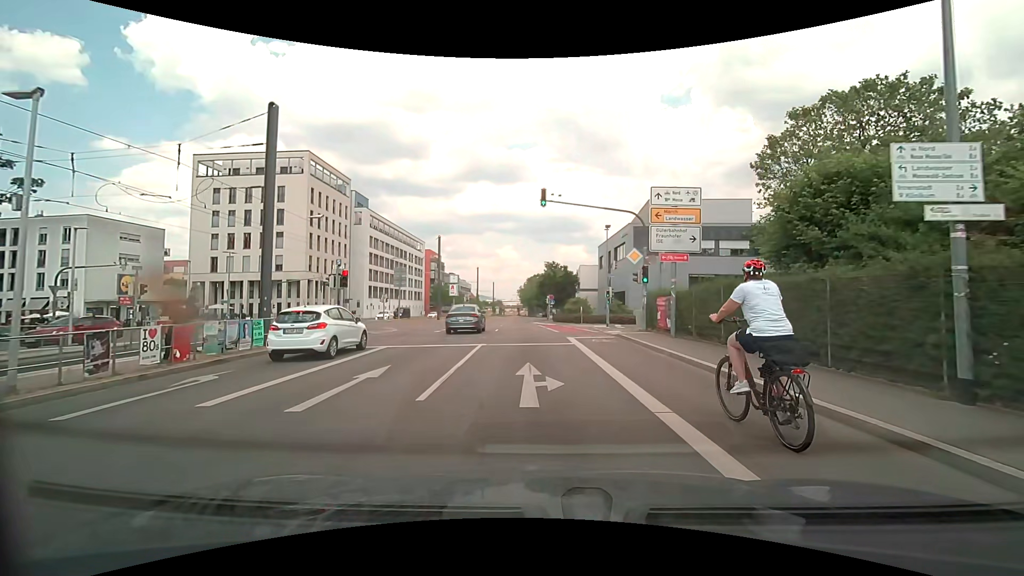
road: secondary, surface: asphalt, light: Day
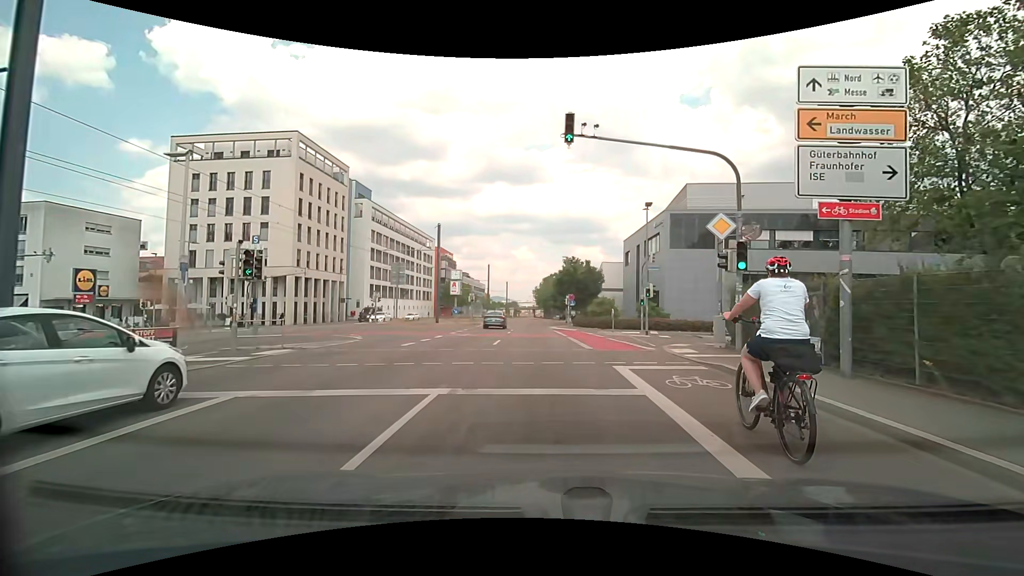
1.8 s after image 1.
(-0.2, +9.1) m; -2°
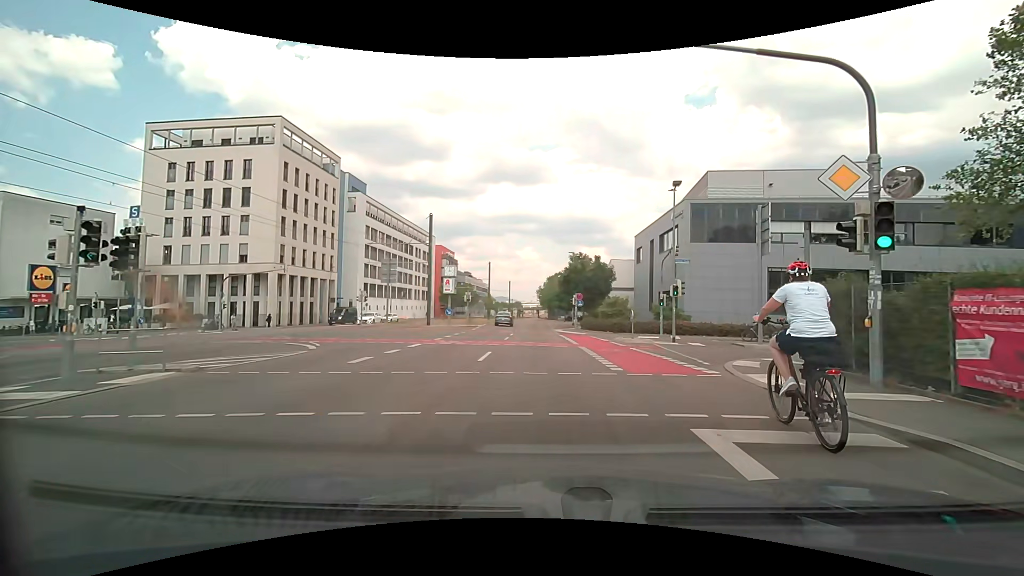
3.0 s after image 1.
(0.0, +5.4) m; 0°
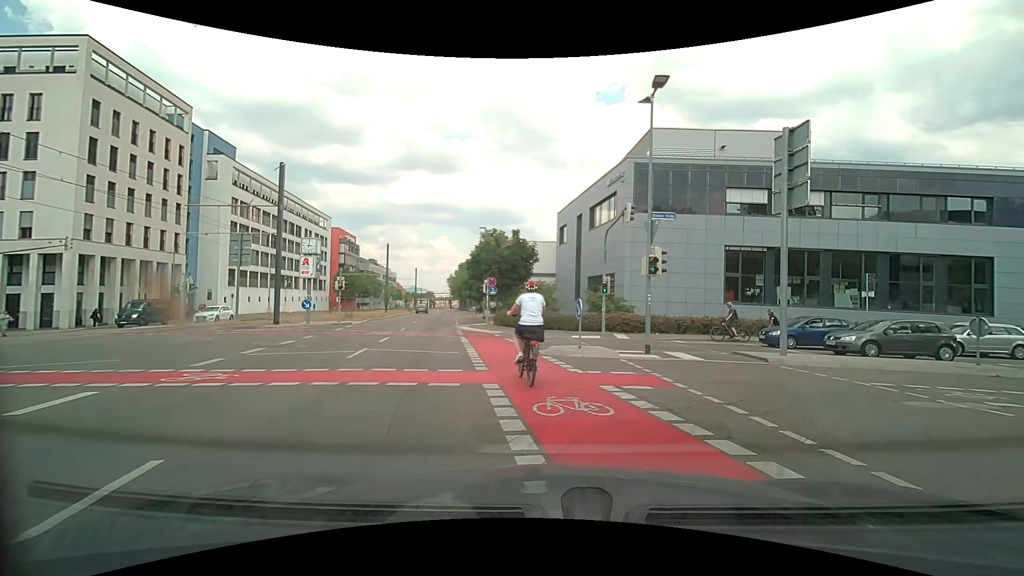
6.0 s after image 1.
(+0.5, +11.4) m; +11°
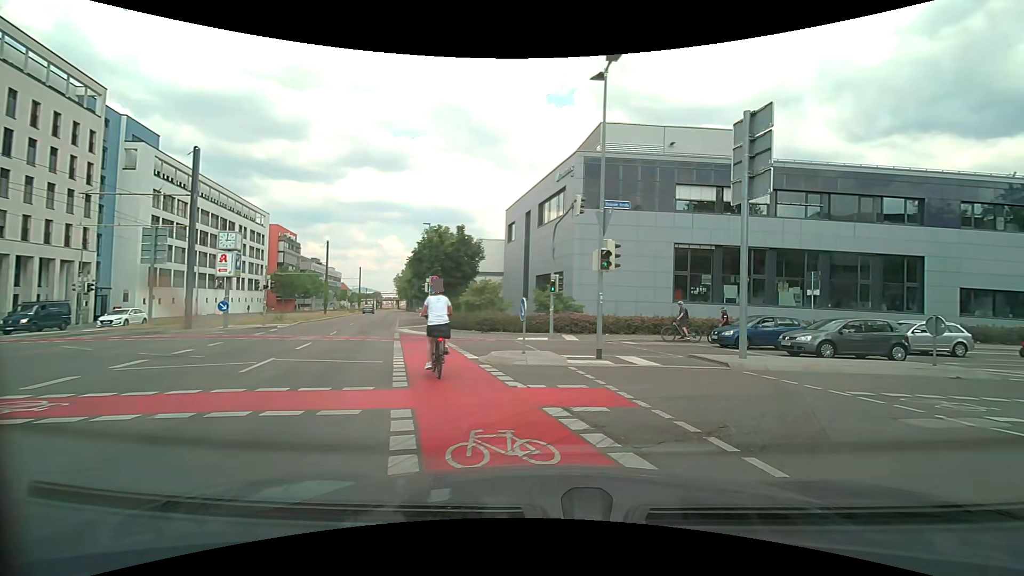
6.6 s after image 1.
(+0.1, +1.9) m; +5°
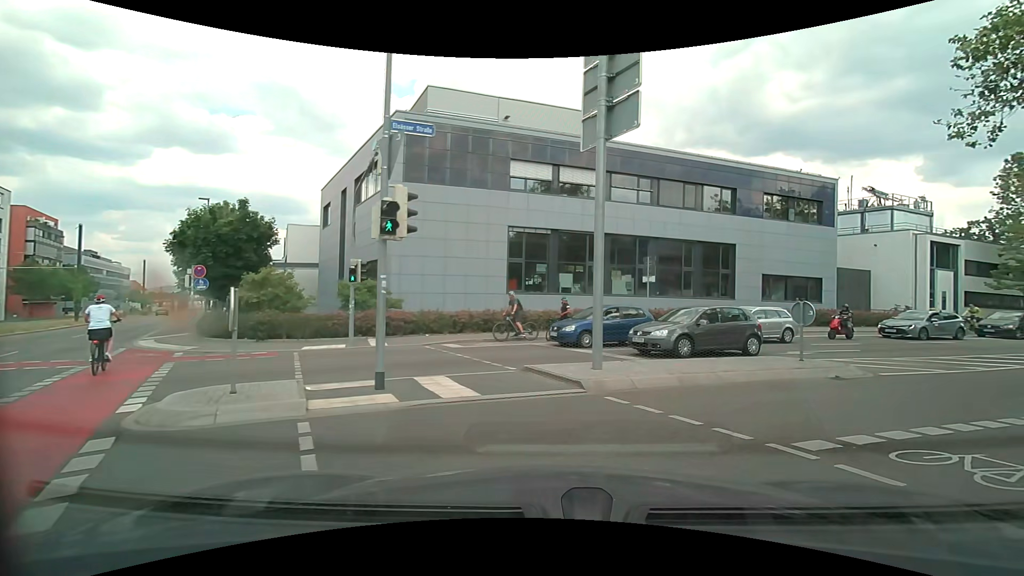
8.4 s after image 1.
(+1.0, +5.5) m; +18°
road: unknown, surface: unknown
